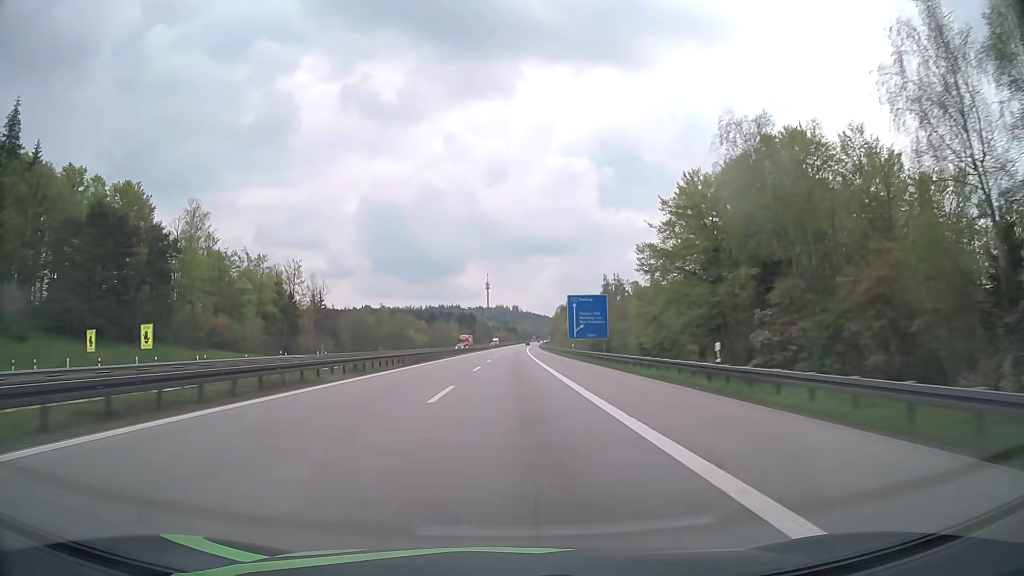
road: motorway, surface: asphalt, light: Day
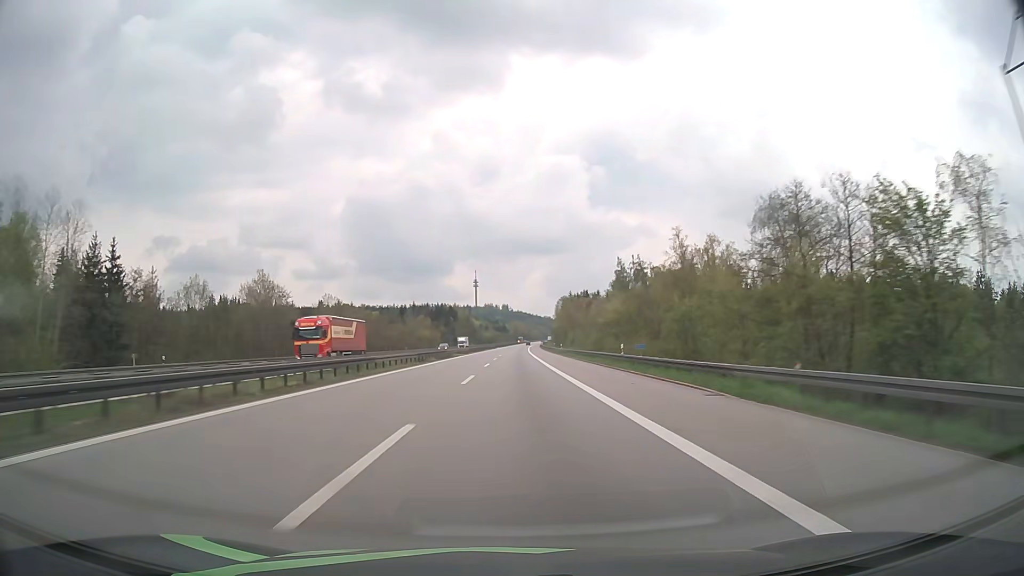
(+0.6, +82.6) m; +1°
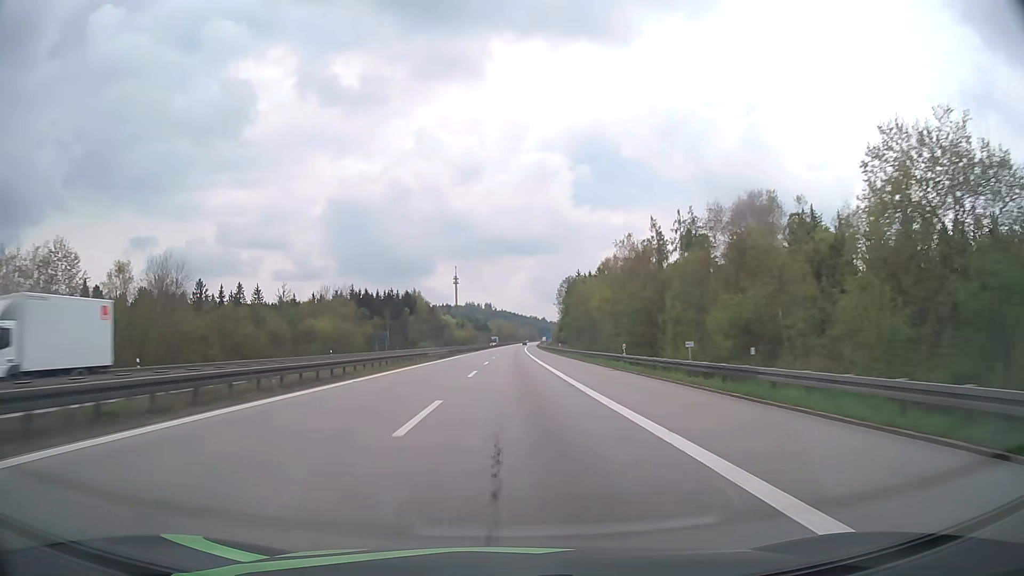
(+1.4, +103.0) m; +1°
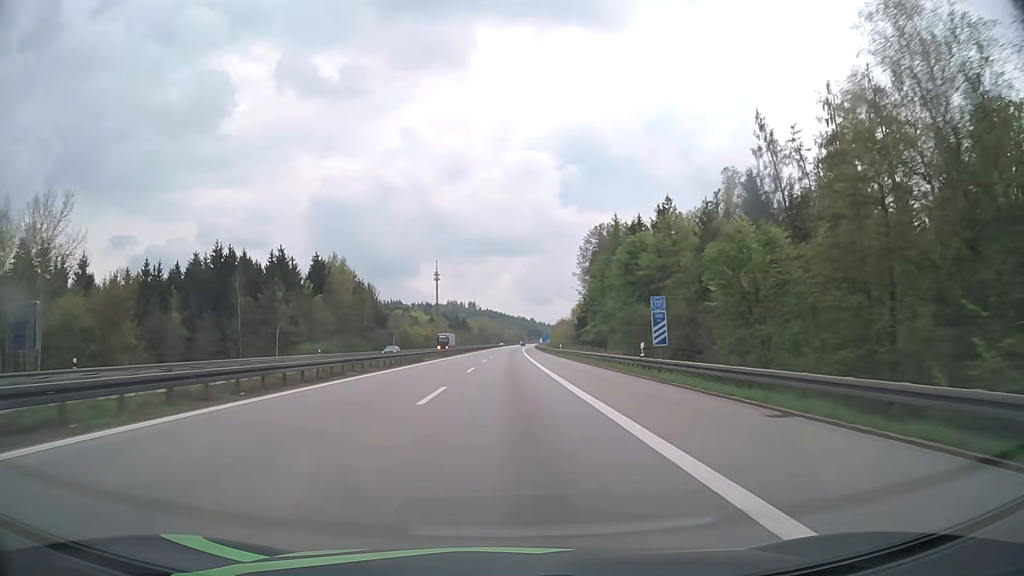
(+1.0, +103.0) m; +1°
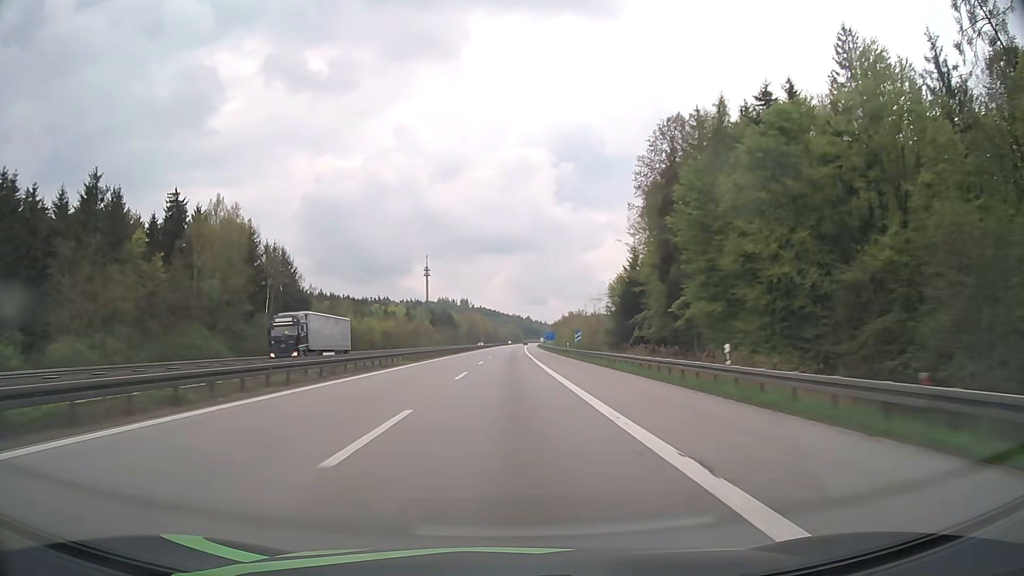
(+0.2, +61.7) m; 0°
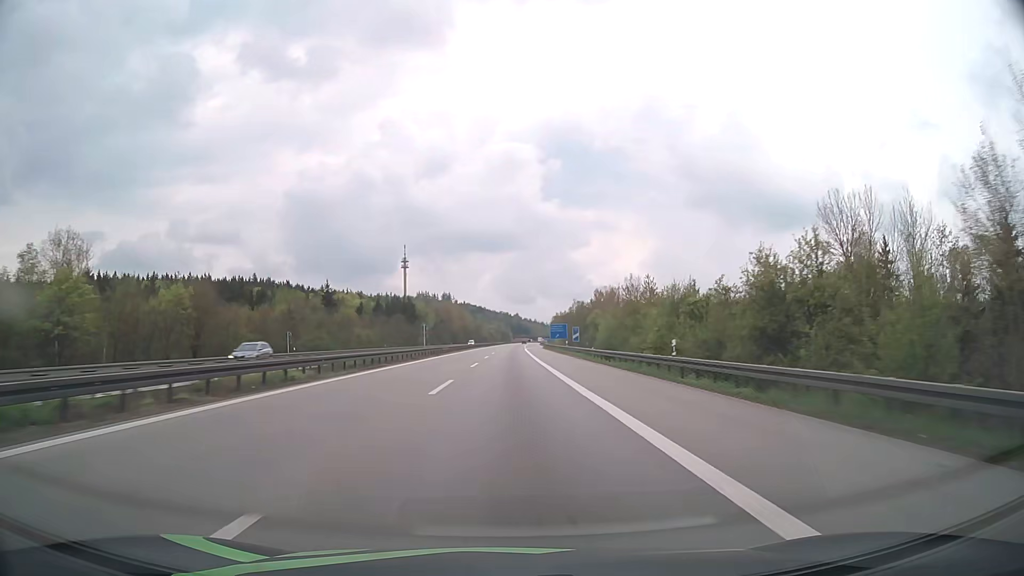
(+1.0, +97.8) m; +1°
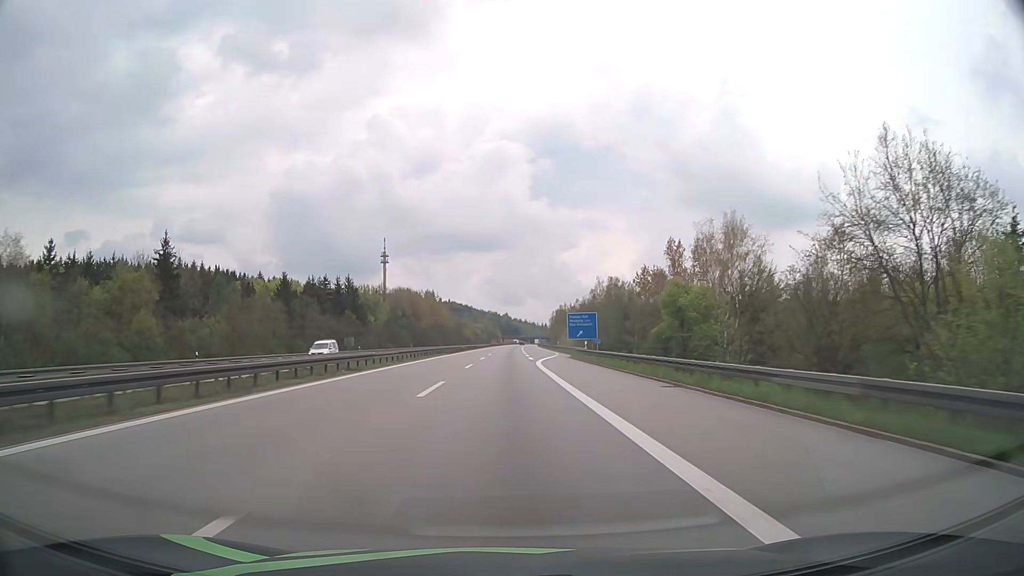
(+0.5, +72.0) m; +1°
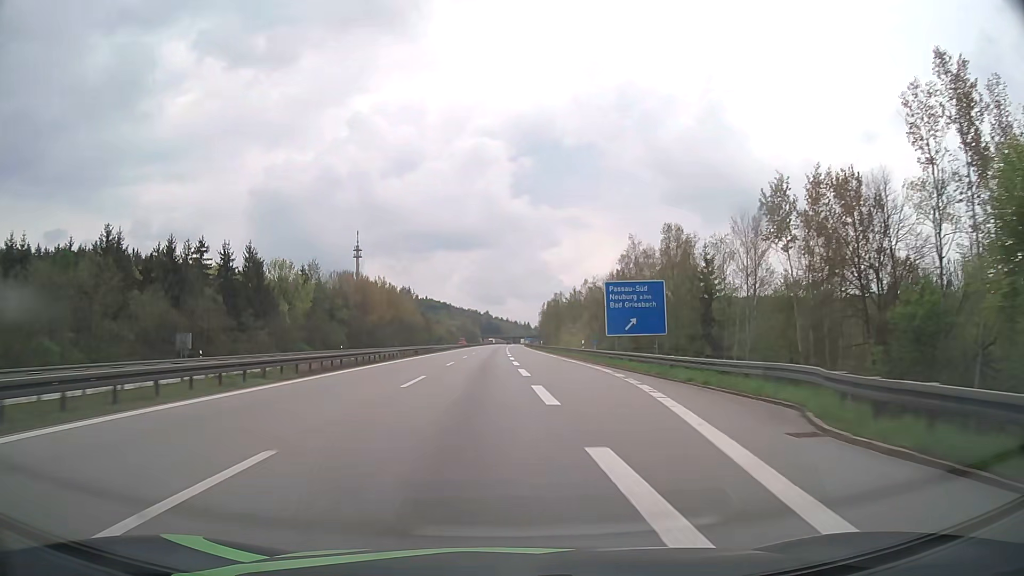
(+0.6, +50.4) m; +1°
(0, +10) (0, +20) (0, +30) (0, +40) (0, +50) (+1, +60) (+1, +70) (+1, +80) (+1, +90) (+1, +100) m
